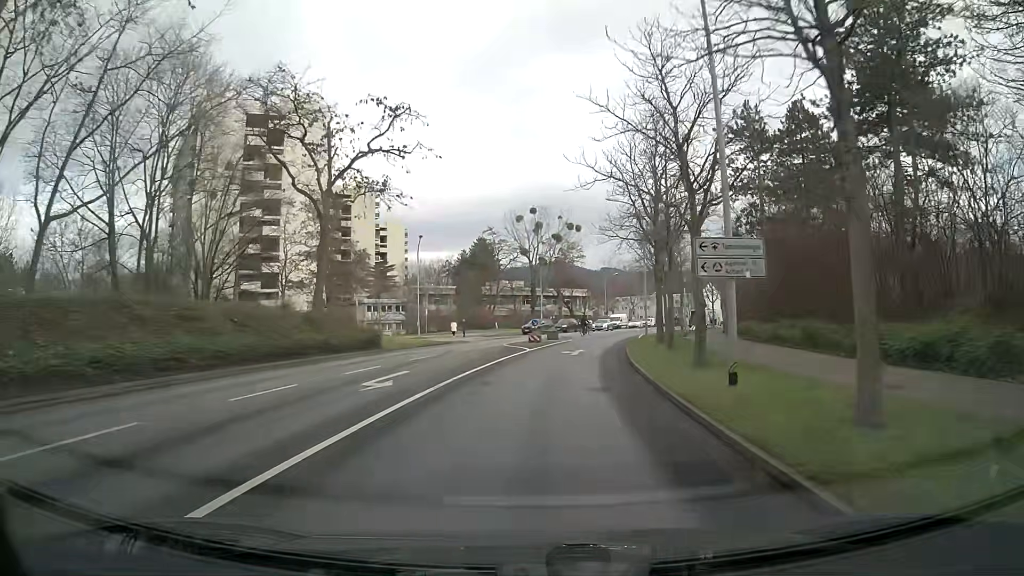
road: tertiary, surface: asphalt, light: Day
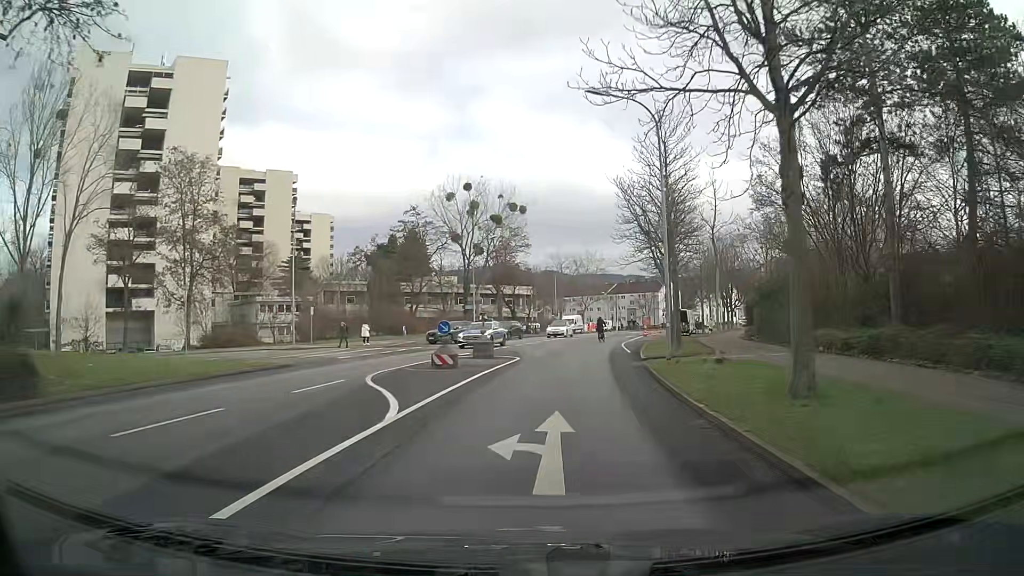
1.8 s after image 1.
(+0.9, +21.3) m; +5°
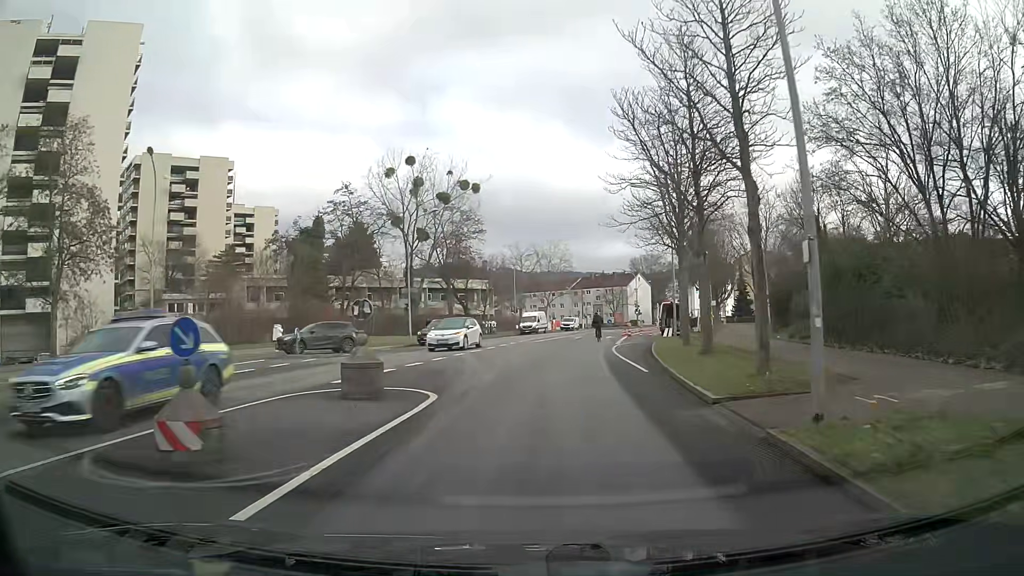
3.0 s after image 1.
(+0.5, +13.9) m; +4°
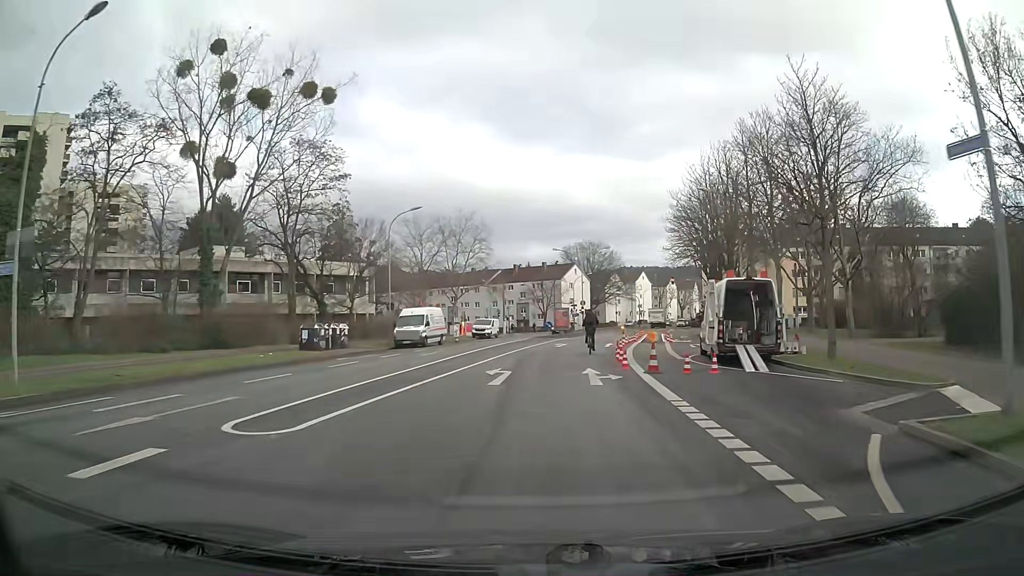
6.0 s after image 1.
(+1.8, +33.4) m; +6°
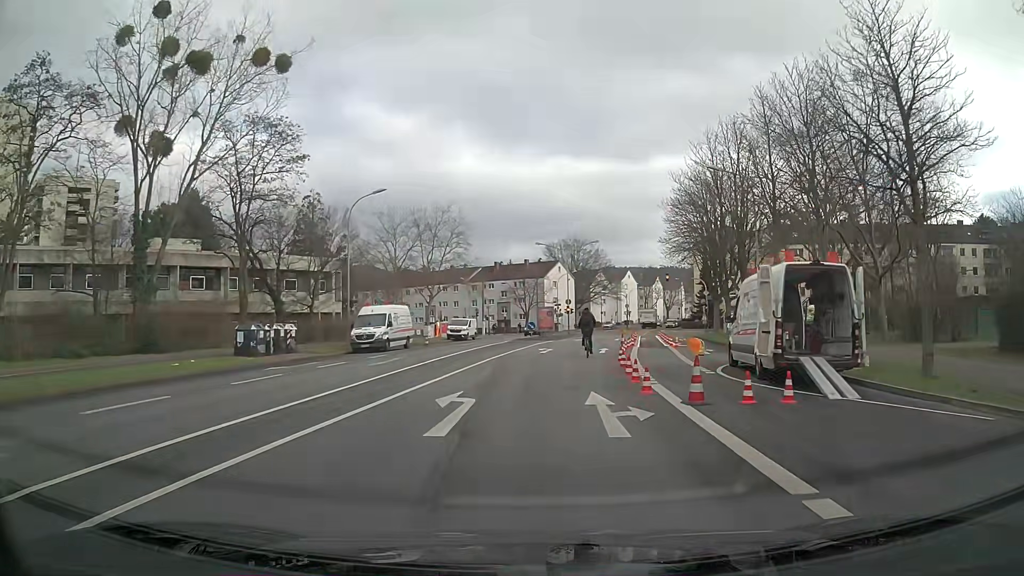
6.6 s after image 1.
(+0.1, +6.1) m; +1°
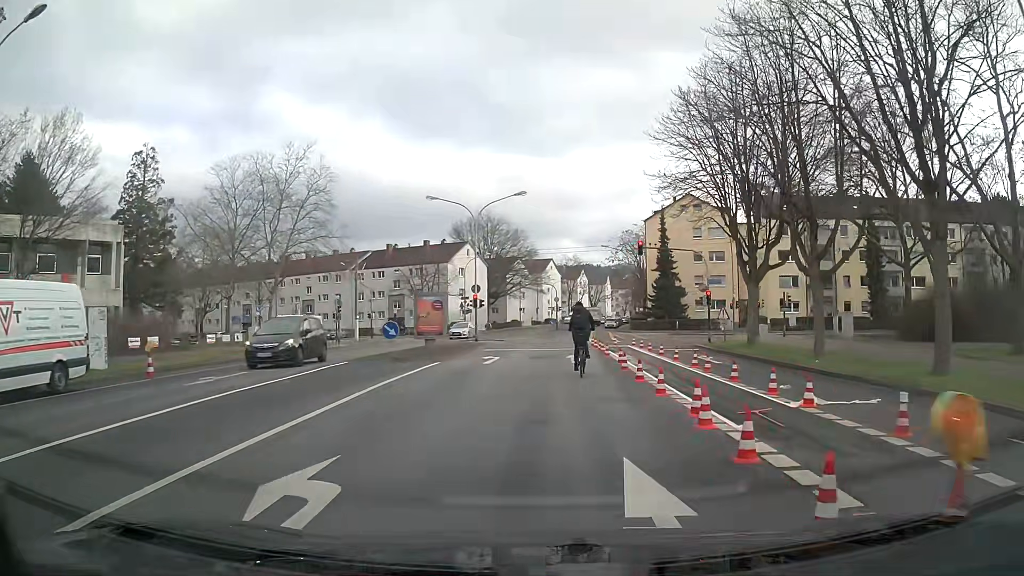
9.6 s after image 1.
(+1.7, +25.8) m; +8°
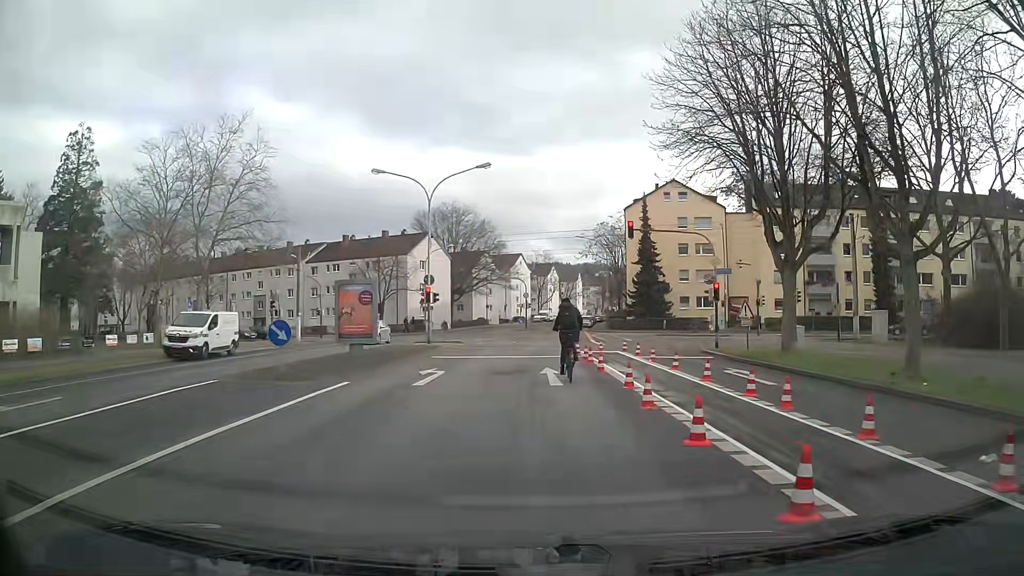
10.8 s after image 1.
(+0.1, +7.5) m; +2°
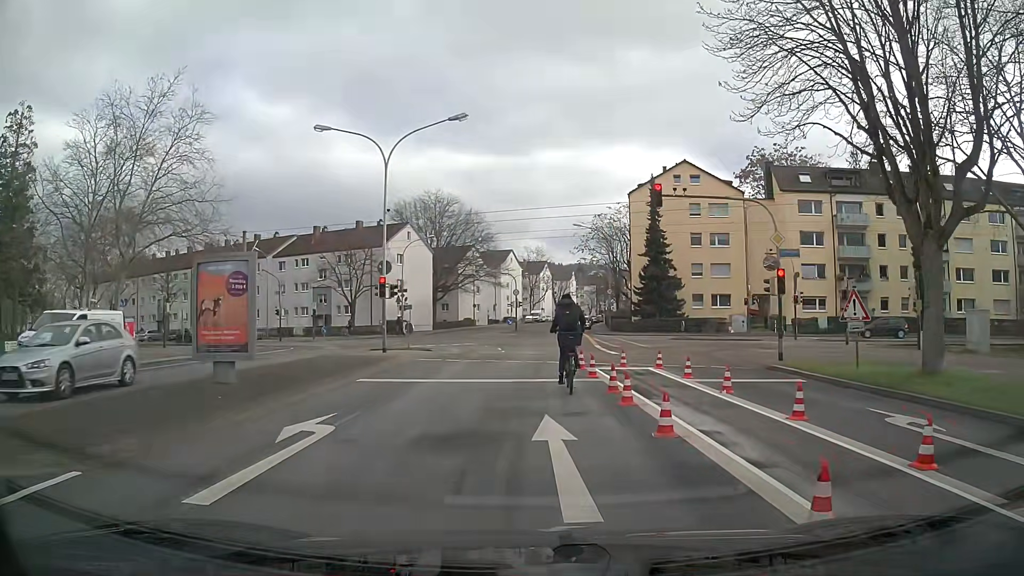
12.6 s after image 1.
(0.0, +9.0) m; -1°
